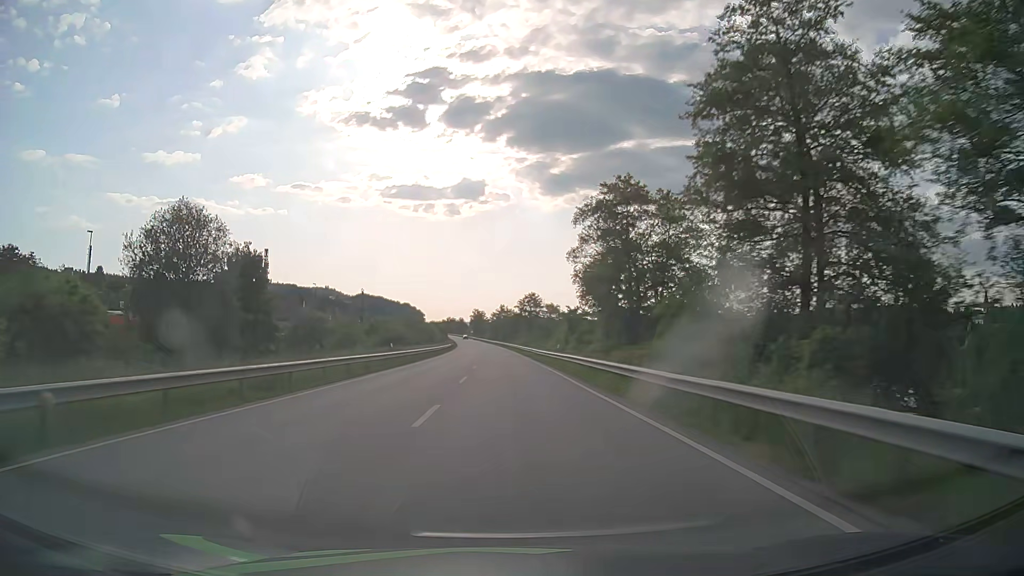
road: primary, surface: asphalt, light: Day
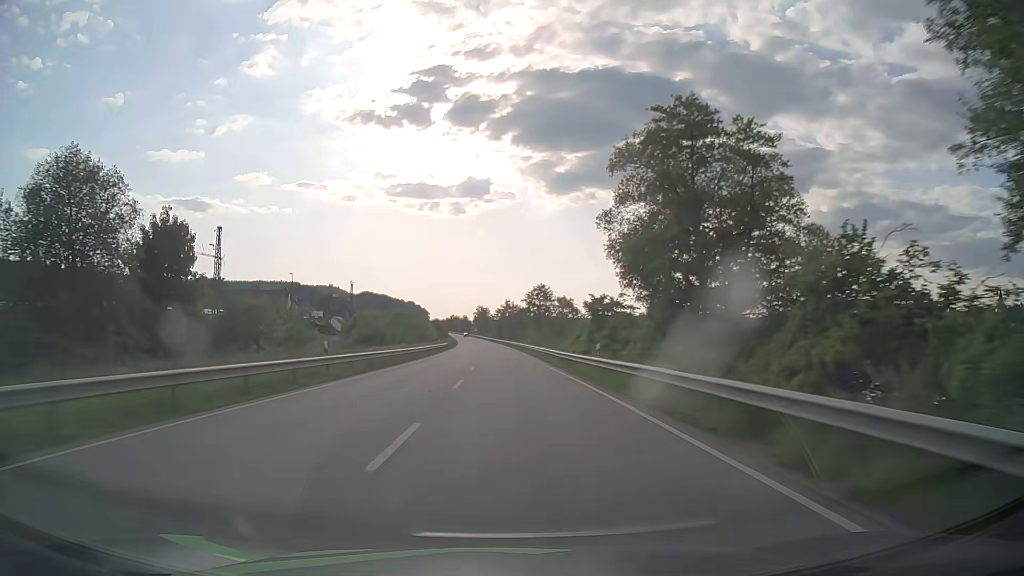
(-0.1, +15.8) m; -1°
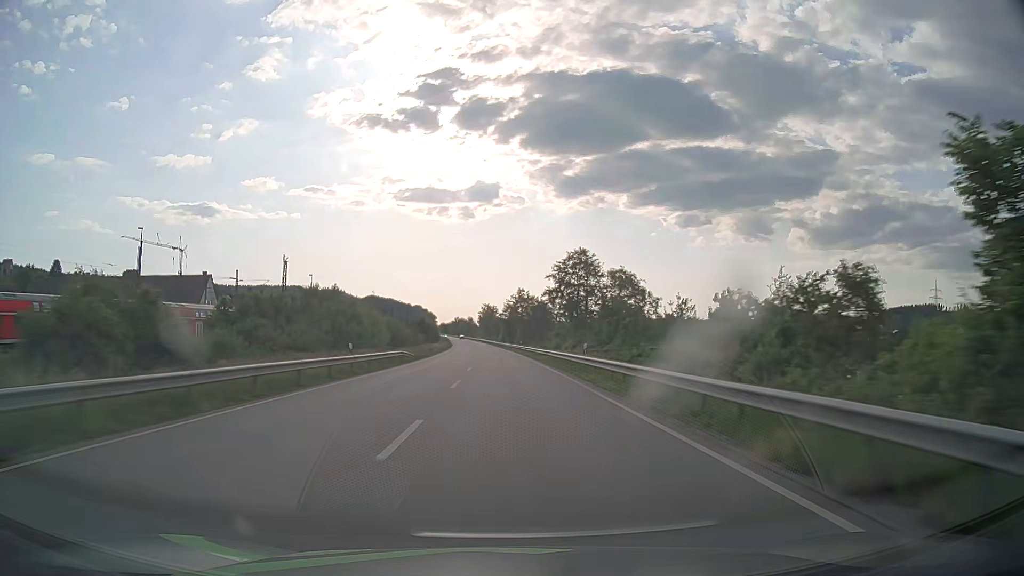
(-0.4, +47.5) m; -1°
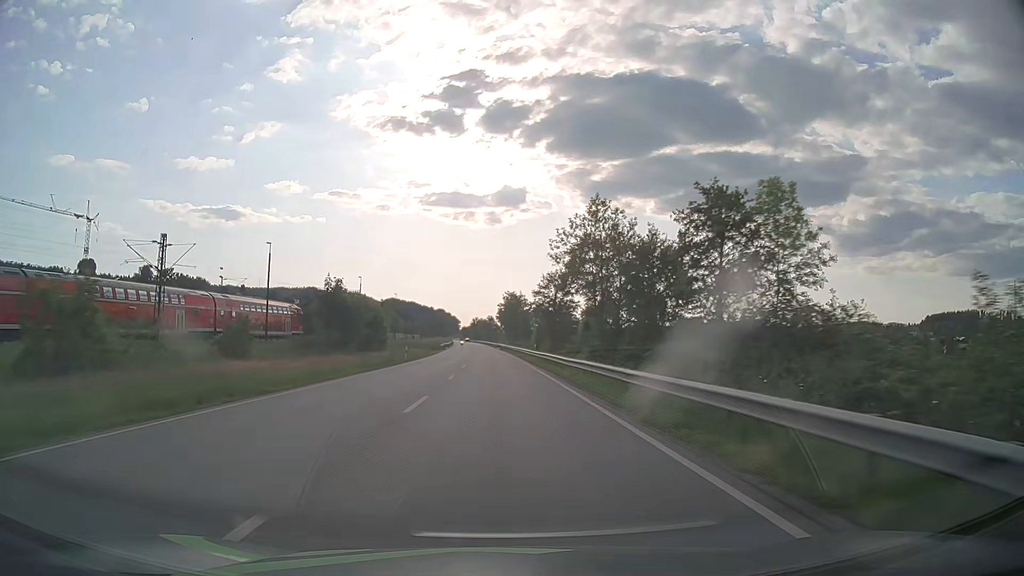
(-1.2, +78.9) m; -2°
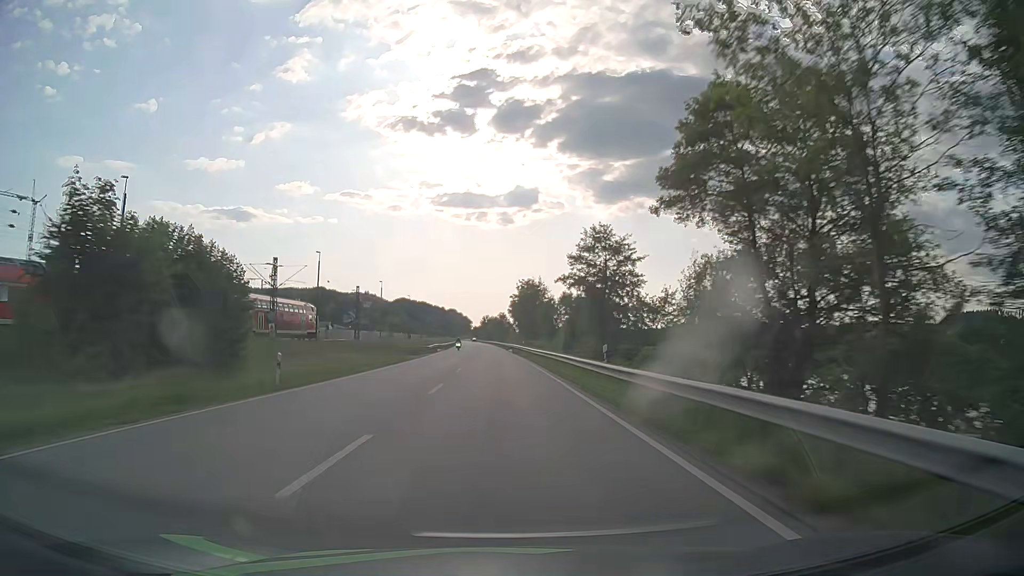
(-0.4, +31.6) m; -1°
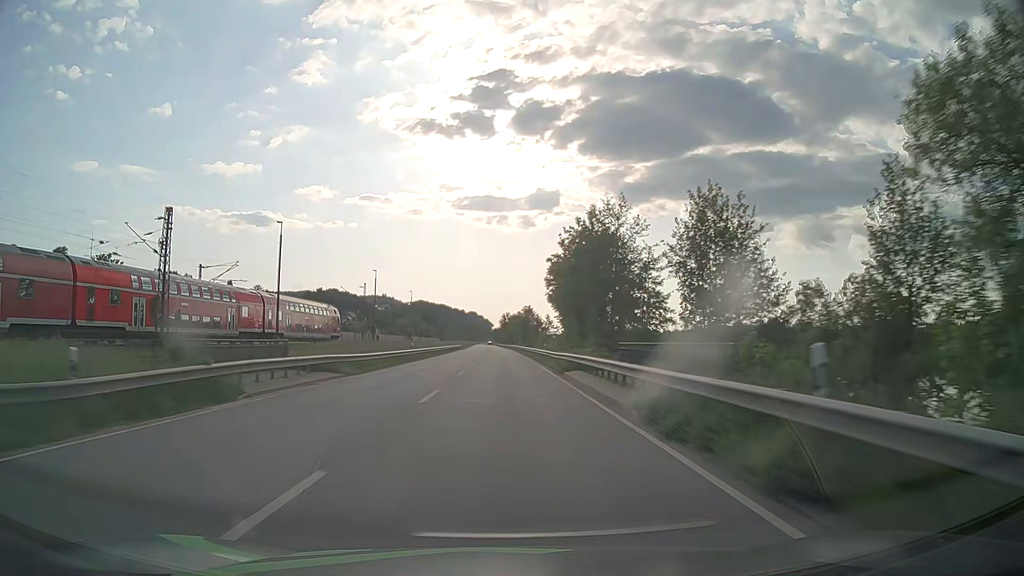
(-1.0, +63.1) m; -2°
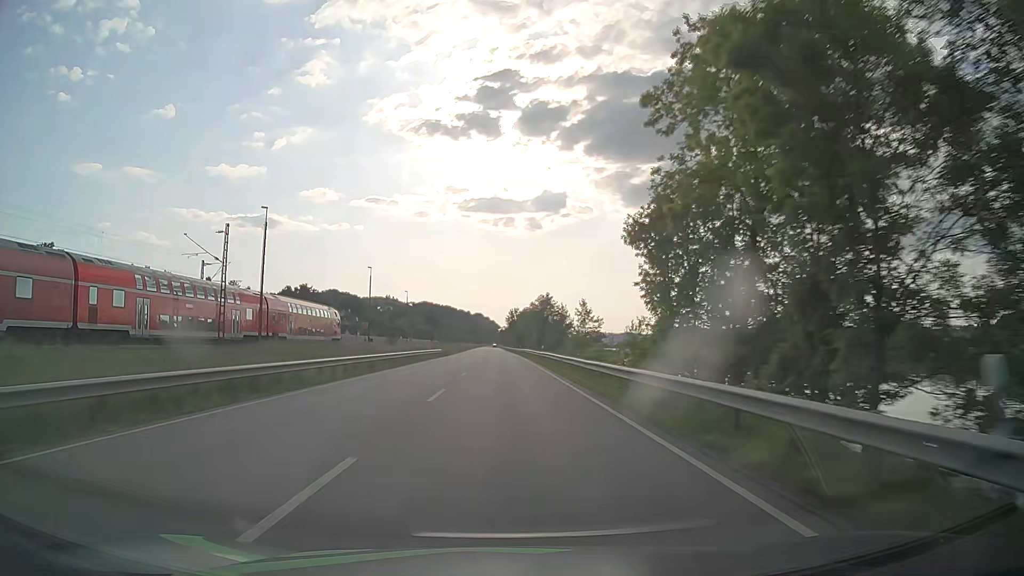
(-0.4, +47.3) m; -1°
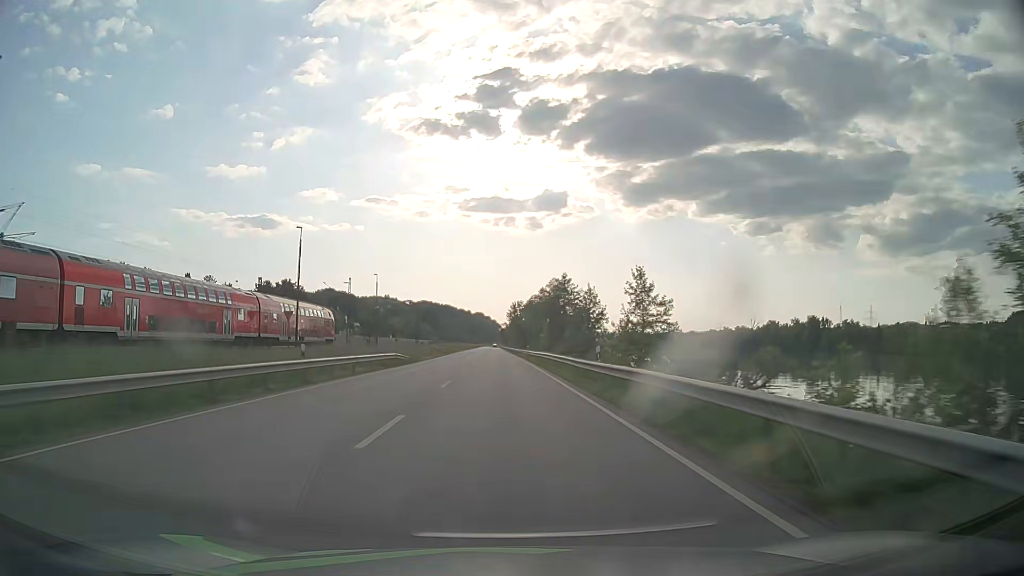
(0.0, +31.6) m; 0°
(0, +10) (0, +20) (0, +30) (0, +40) (0, +50) (0, +60) (-1, +70) (-1, +80) (-1, +90) (-1, +100) m
